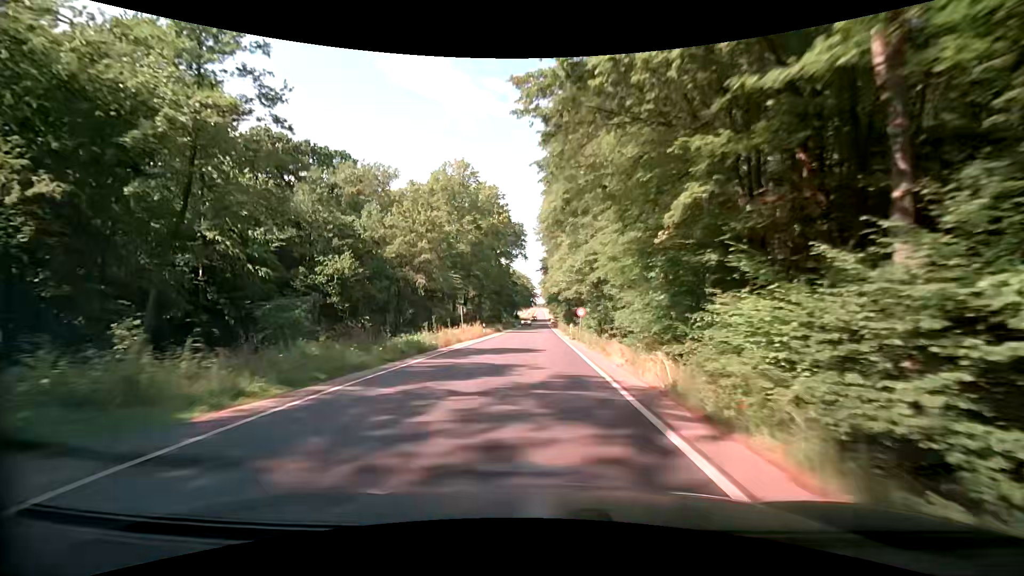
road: secondary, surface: asphalt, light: Day
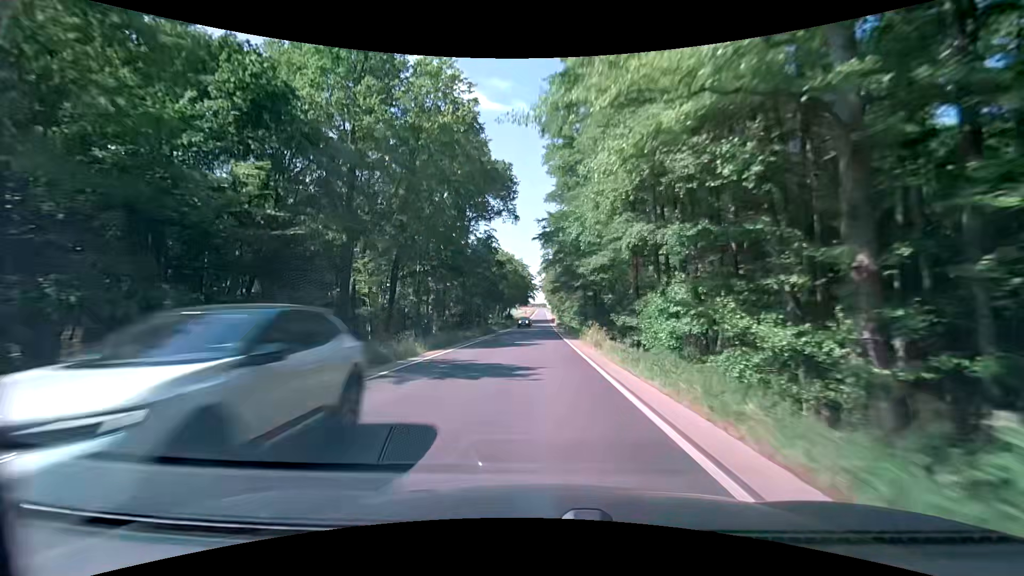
(-0.3, +43.0) m; 0°
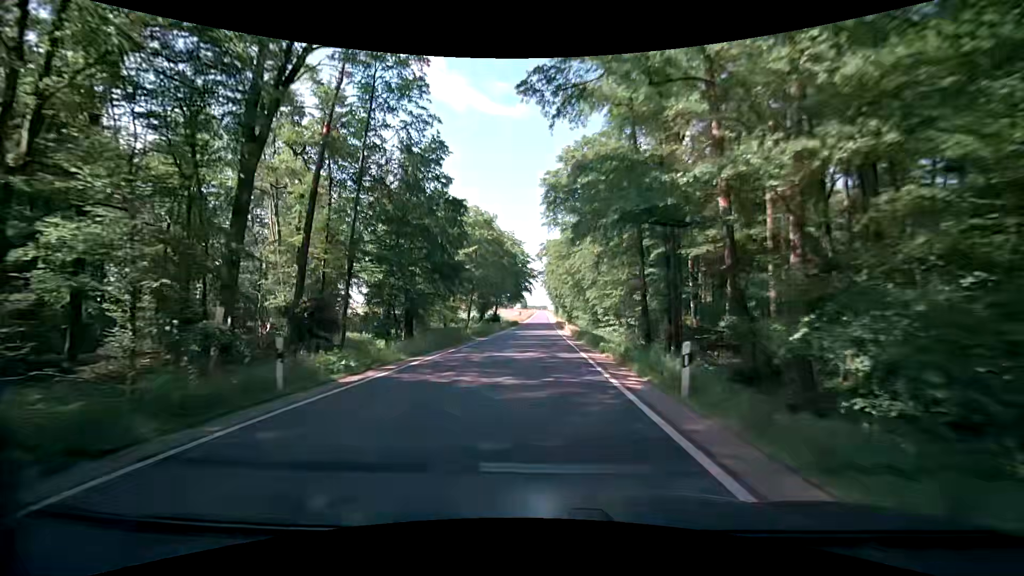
(-0.5, +42.9) m; 0°
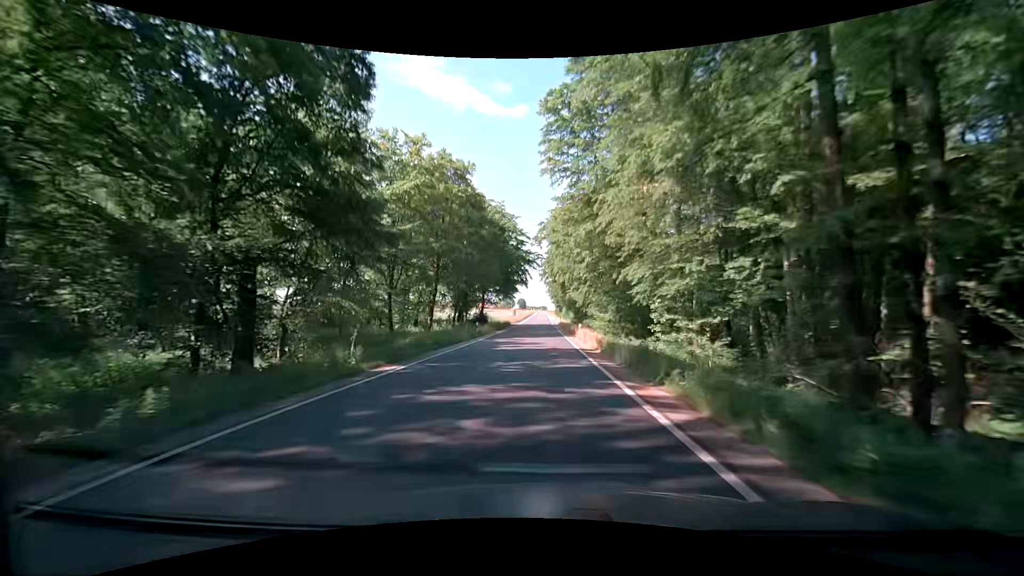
(-0.1, +21.4) m; 0°
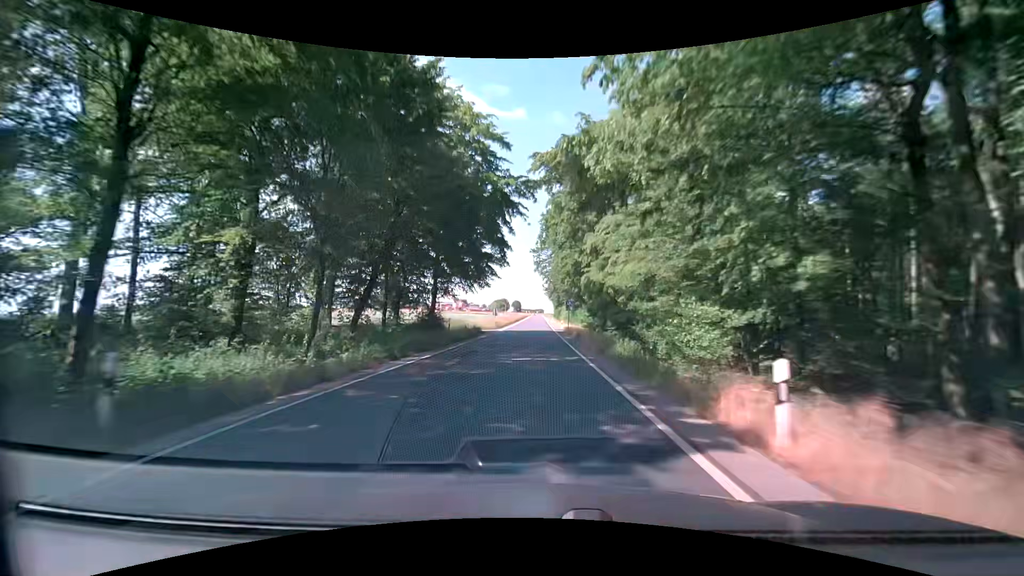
(+0.2, +32.1) m; +1°
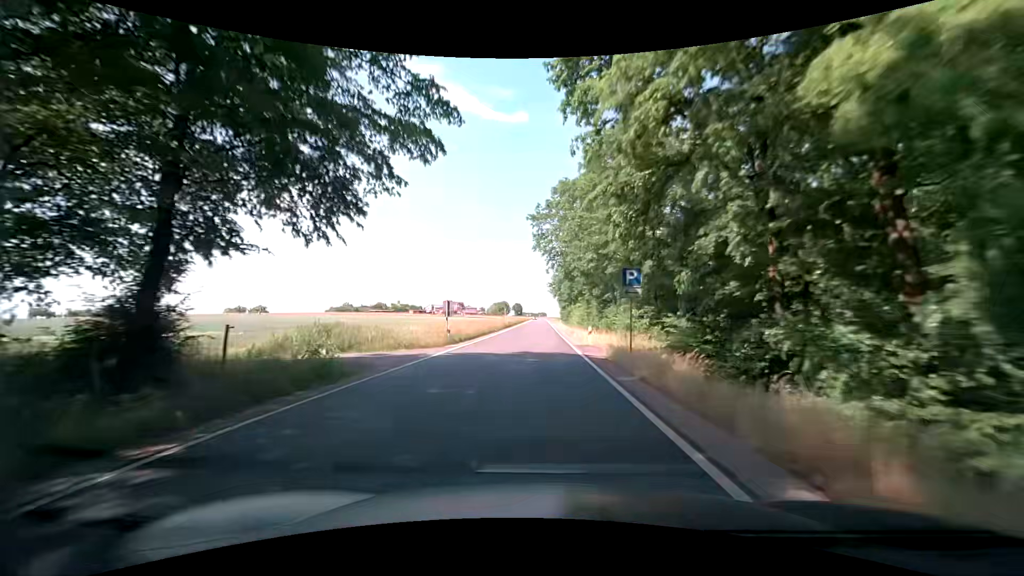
(-0.2, +32.1) m; -1°
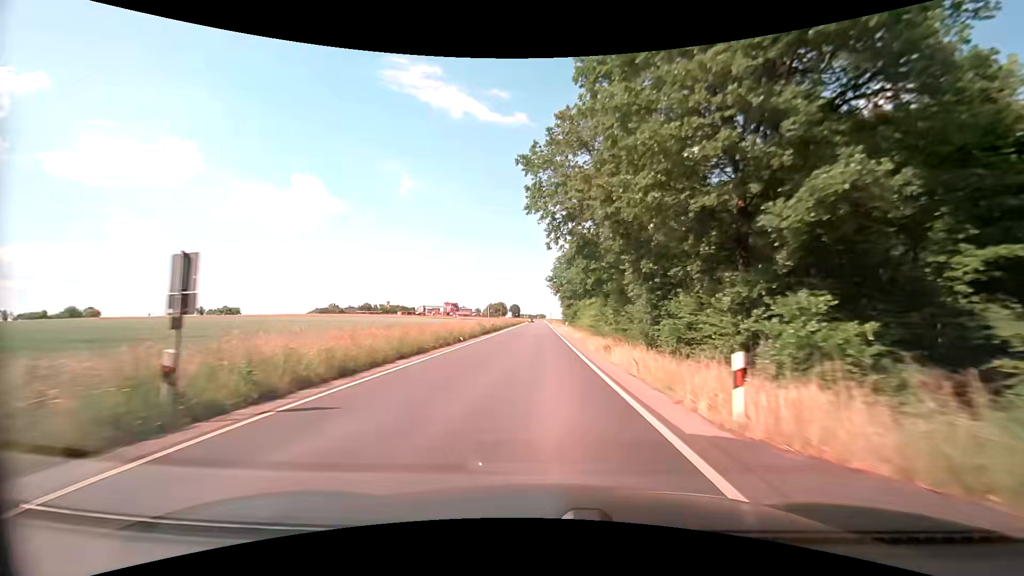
(+0.2, +21.3) m; 0°
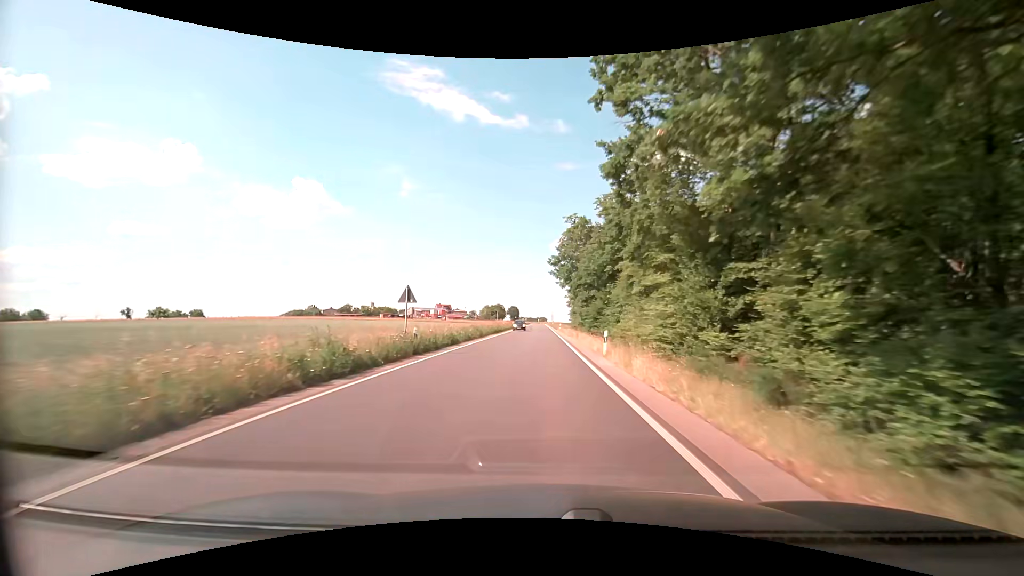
(+0.1, +32.0) m; 0°
(0, +10) (0, +20) (0, +30) (0, +40) (0, +50) (0, +60) (0, +70) (0, +80) (0, +90) (0, +100) m
